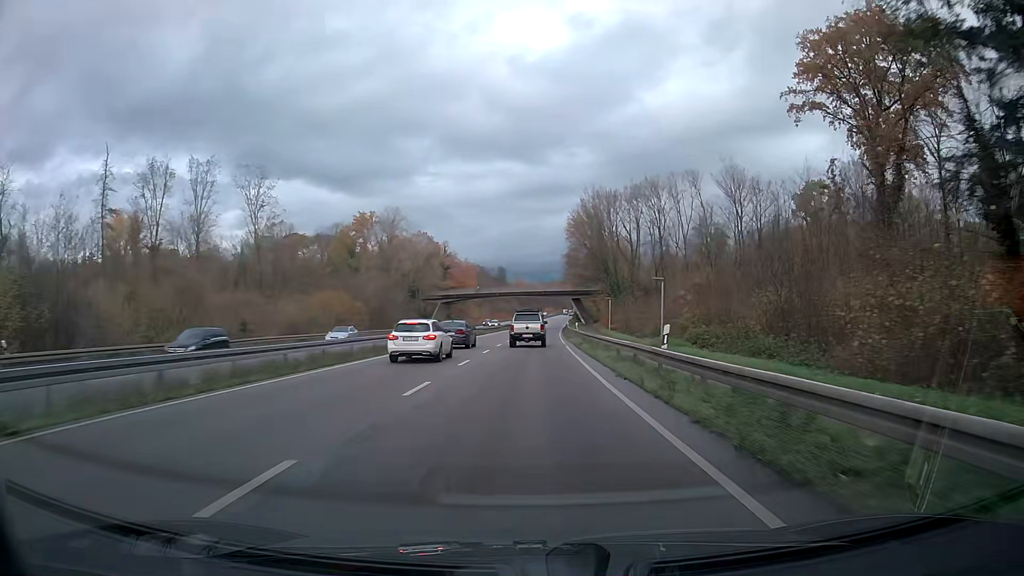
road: trunk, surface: asphalt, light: Day
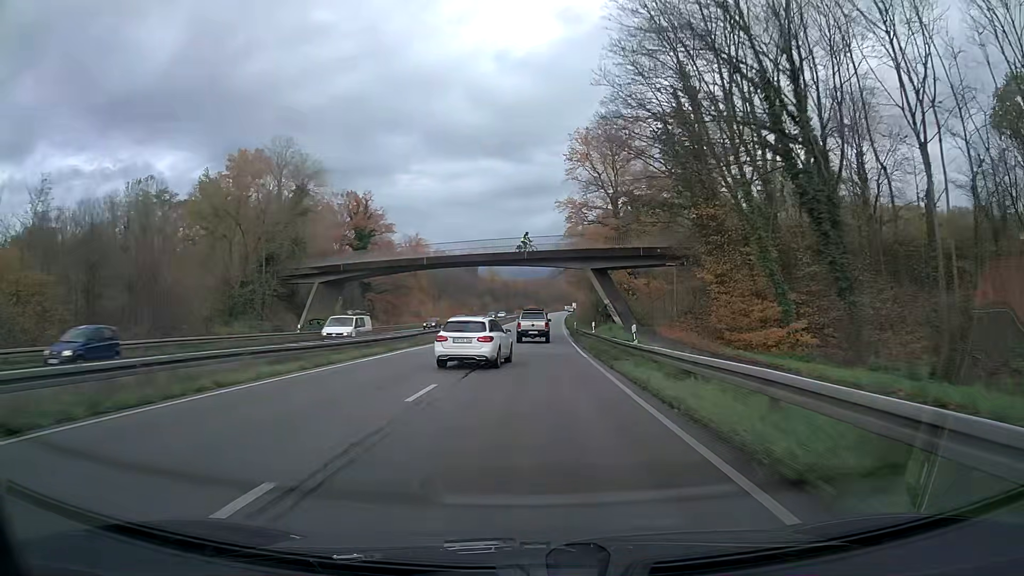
(+0.8, +62.8) m; +2°
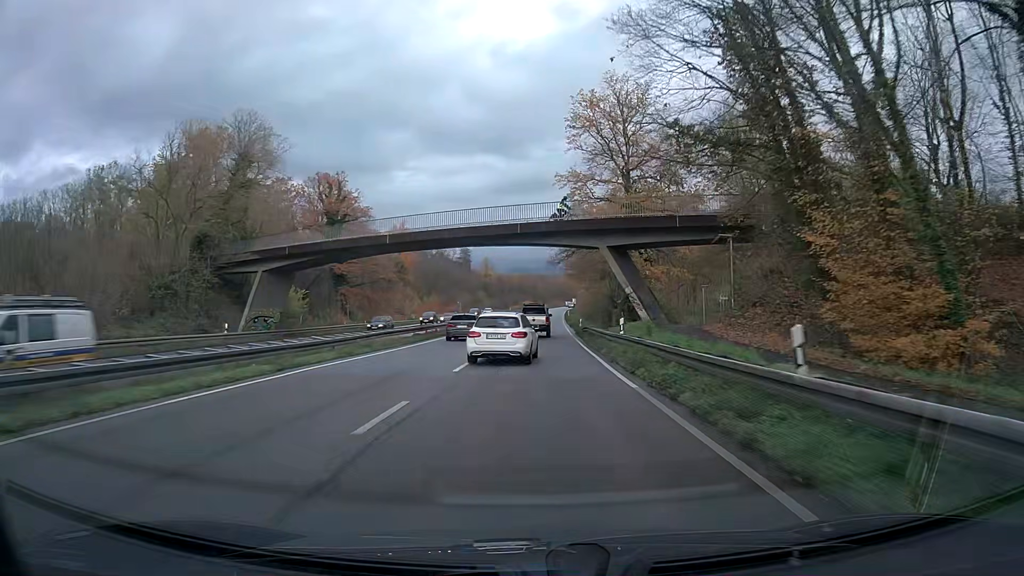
(0.0, +12.5) m; 0°
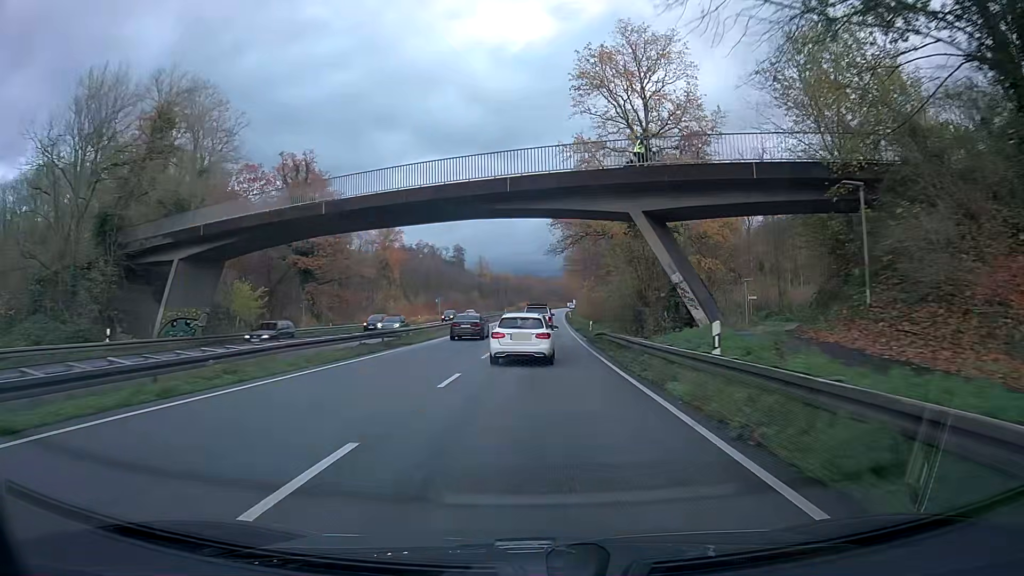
(0.0, +12.3) m; 0°
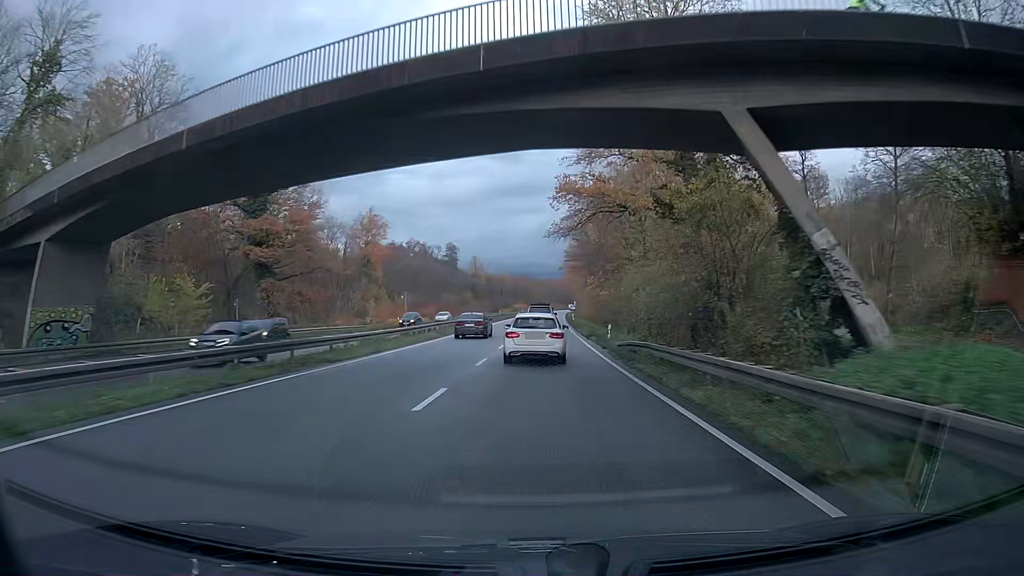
(0.0, +12.1) m; 0°
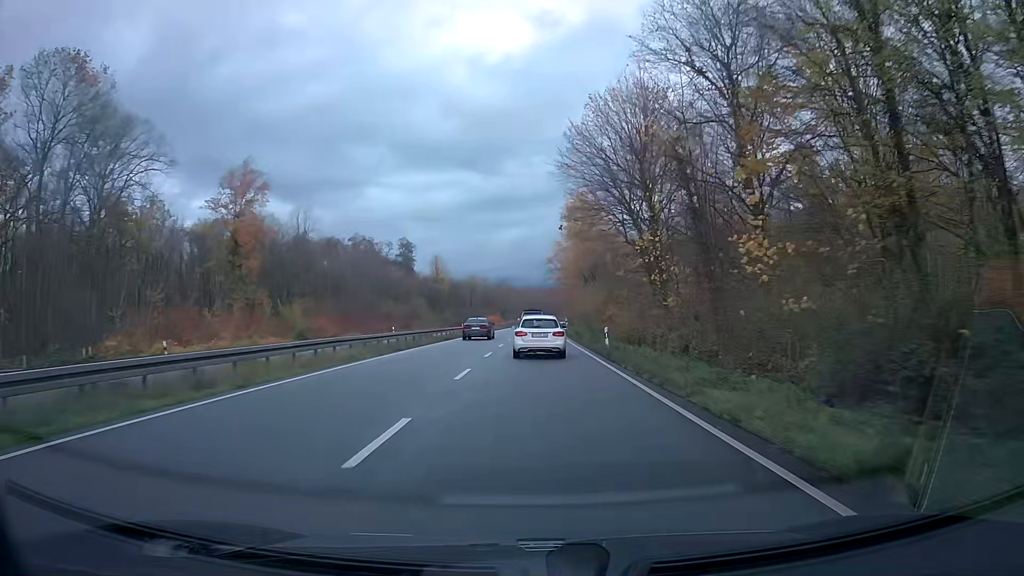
(+1.0, +48.1) m; +2°
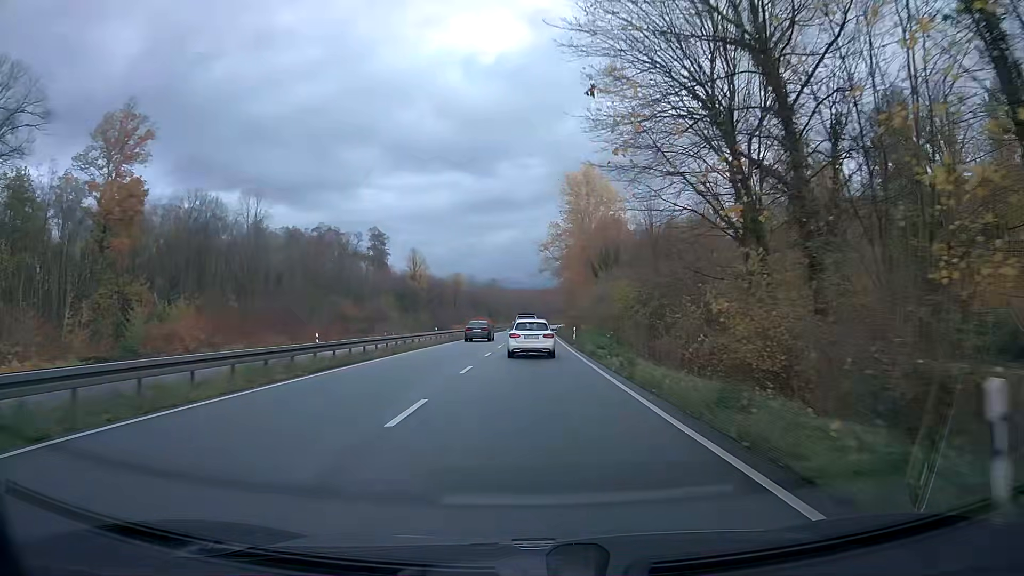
(+0.1, +24.2) m; +1°
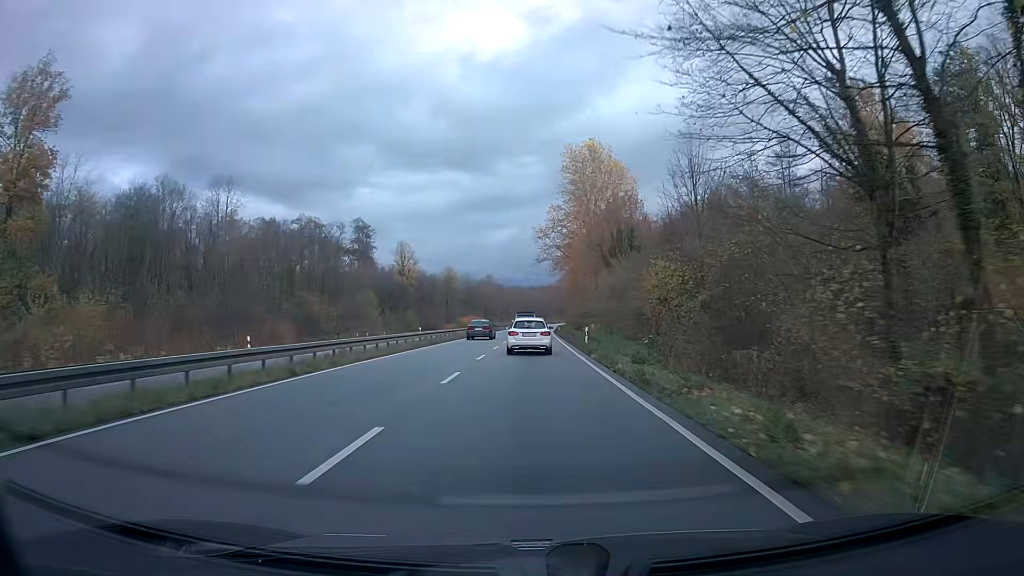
(0.0, +12.2) m; 0°
